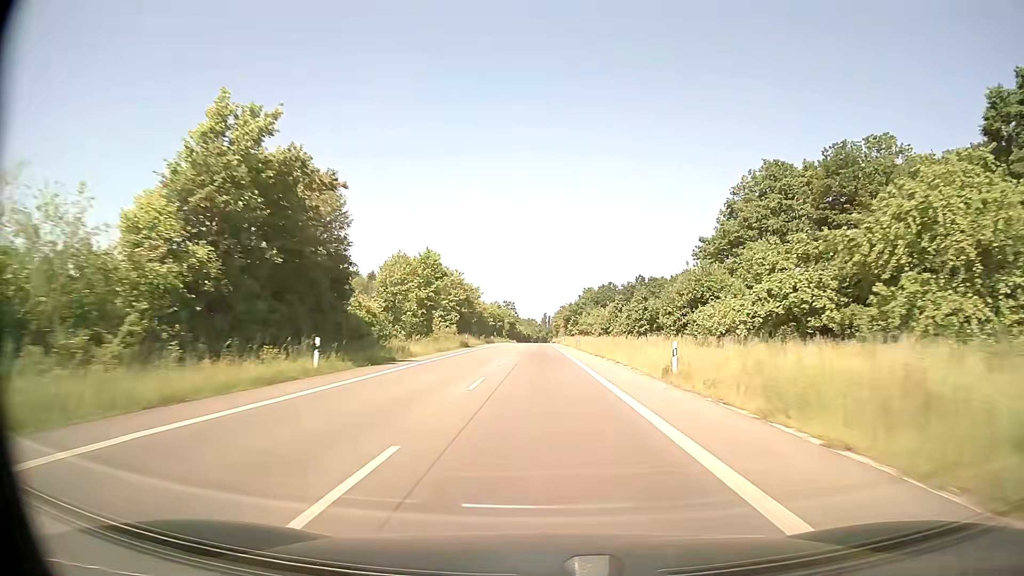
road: secondary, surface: asphalt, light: Day
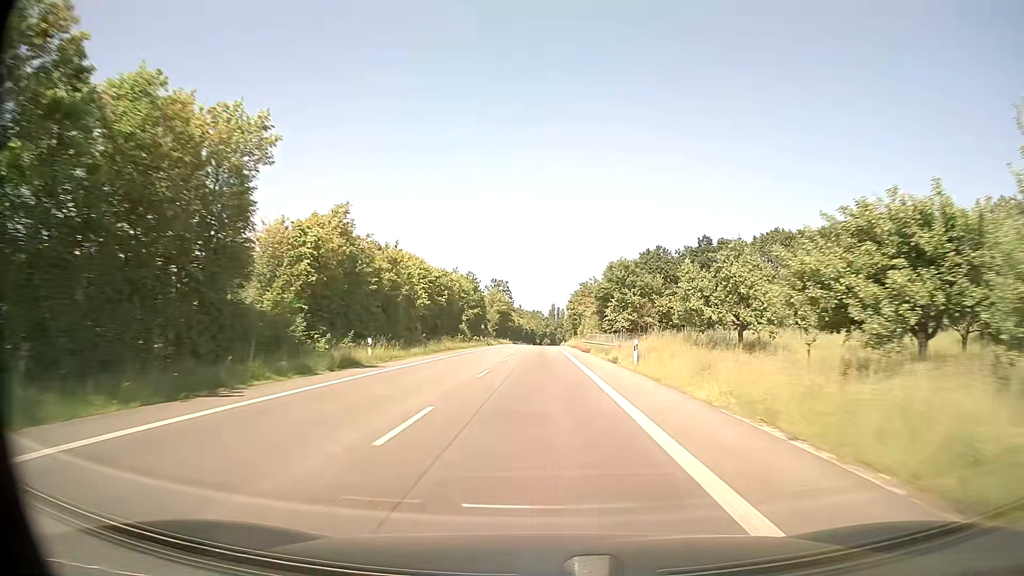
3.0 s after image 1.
(-0.2, +80.5) m; 0°
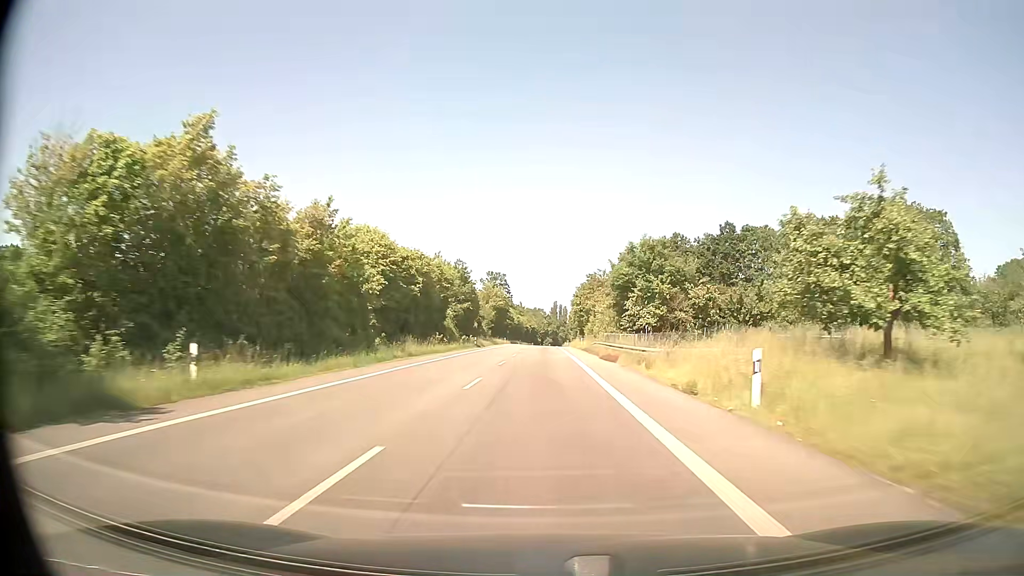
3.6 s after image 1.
(0.0, +16.1) m; 0°
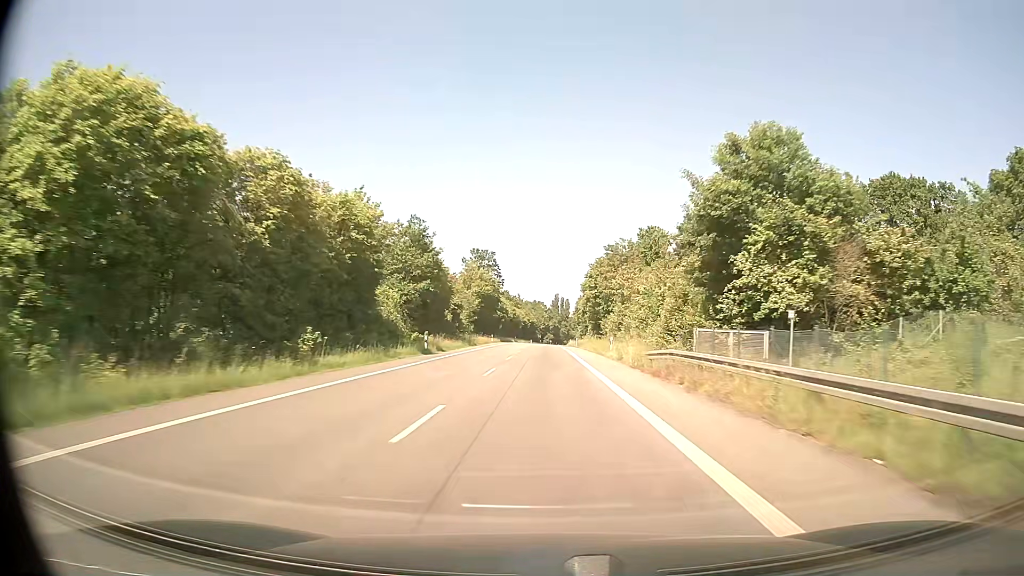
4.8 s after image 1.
(0.0, +31.9) m; 0°
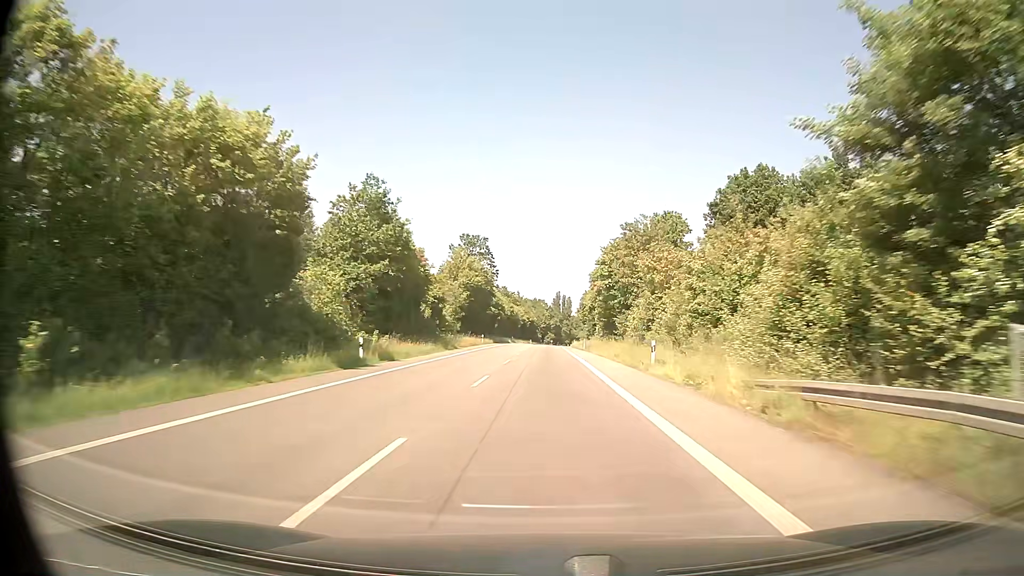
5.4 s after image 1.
(0.0, +15.7) m; 0°
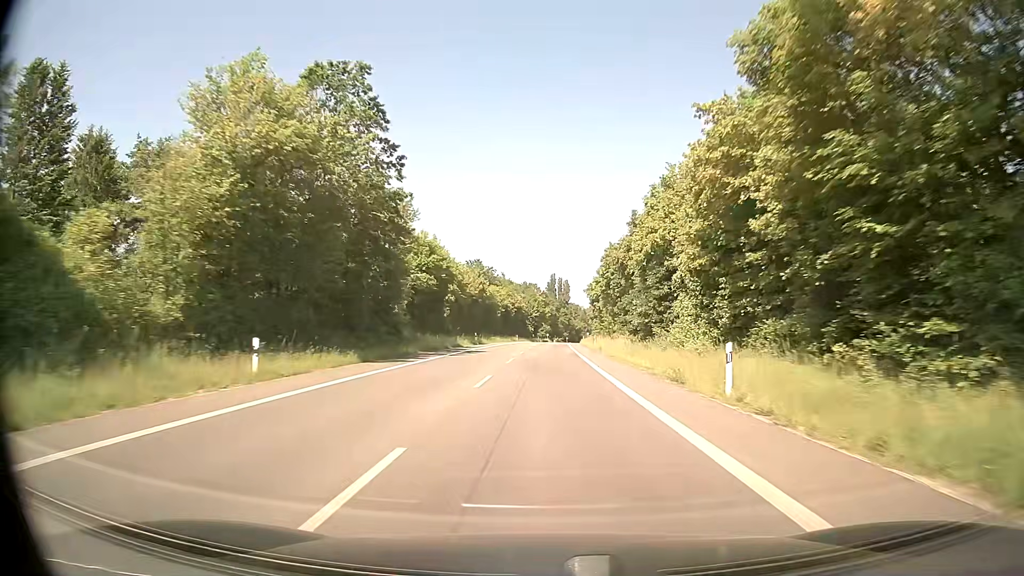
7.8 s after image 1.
(+0.3, +60.8) m; +1°
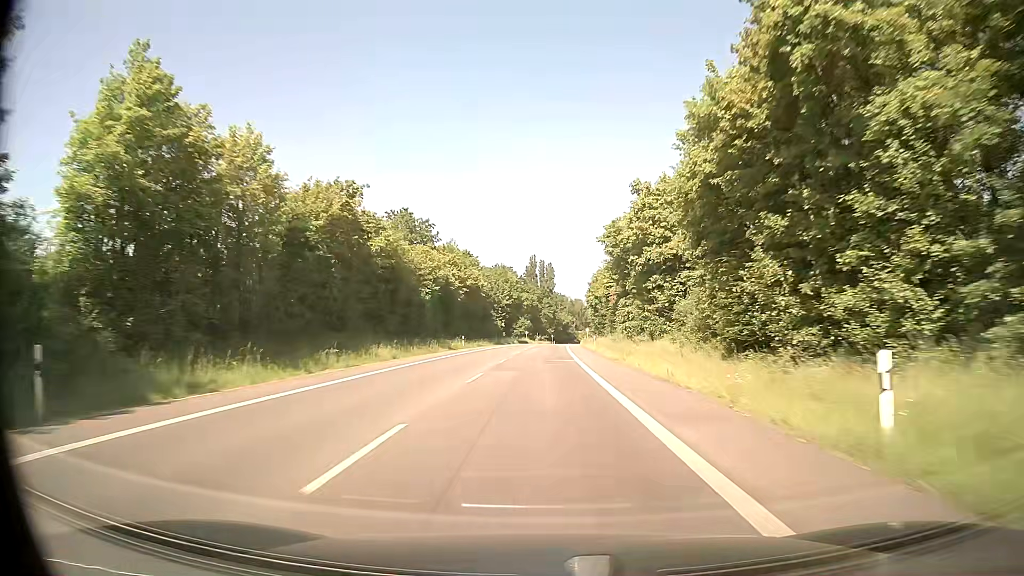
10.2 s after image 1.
(+0.7, +58.1) m; +1°
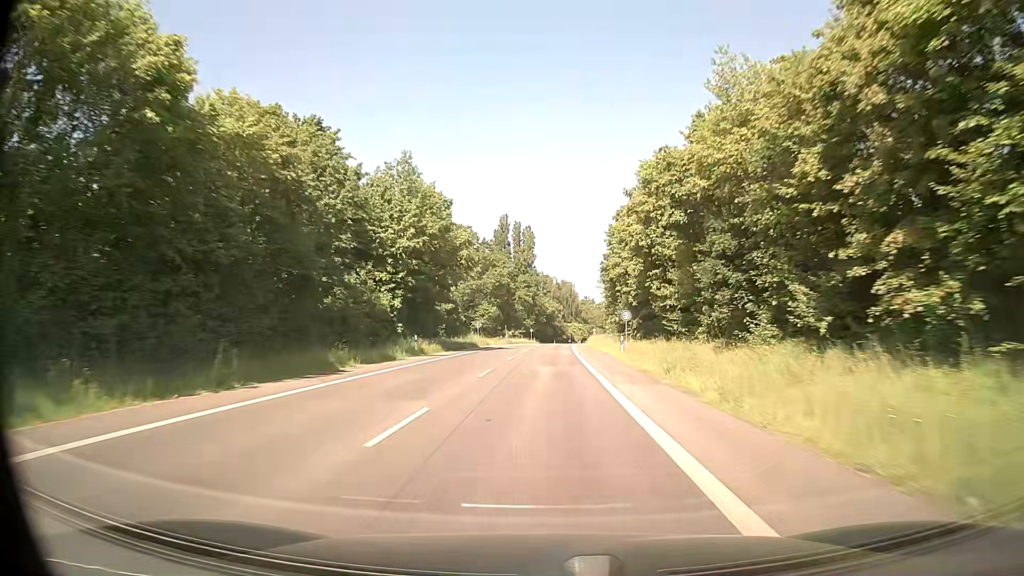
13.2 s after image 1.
(+1.0, +69.6) m; +2°
(0, +10) (0, +20) (0, +30) (0, +40) (+1, +50) (+1, +60) (+1, +70) (+2, +80) (+2, +90) (+2, +100) m
